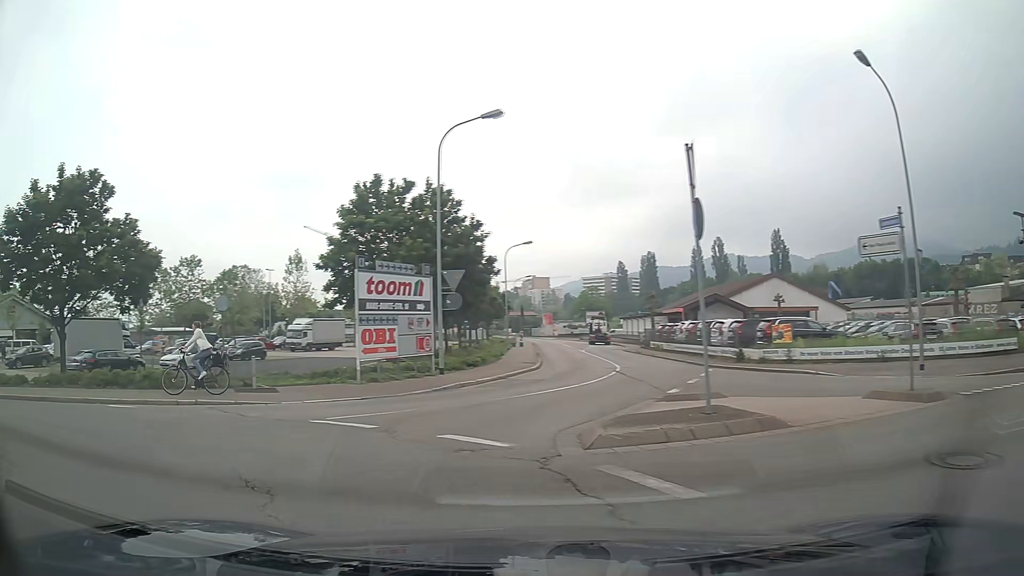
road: tertiary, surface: asphalt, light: Day
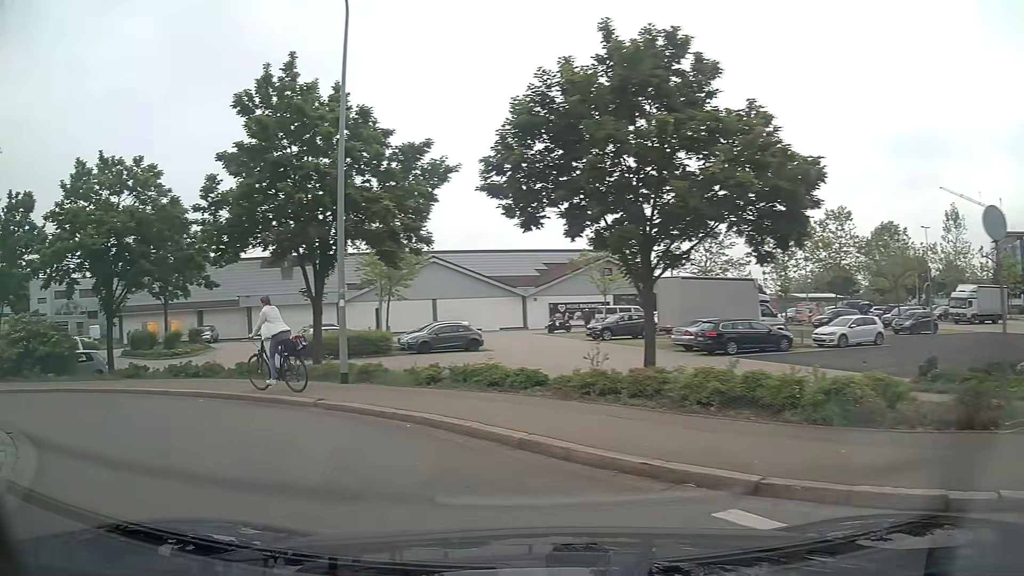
(-5.1, +9.8) m; -54°
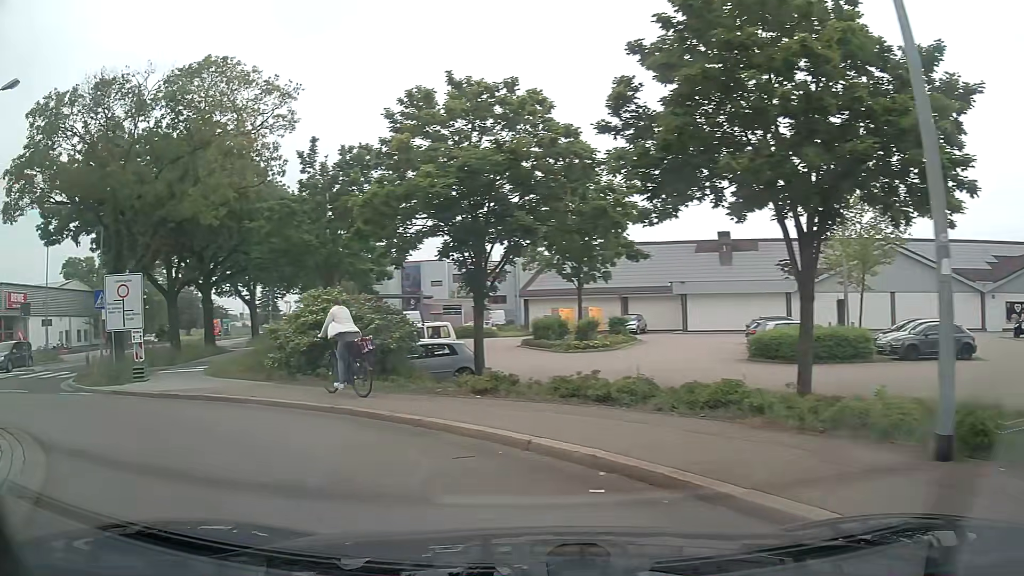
(-2.6, +7.6) m; -37°
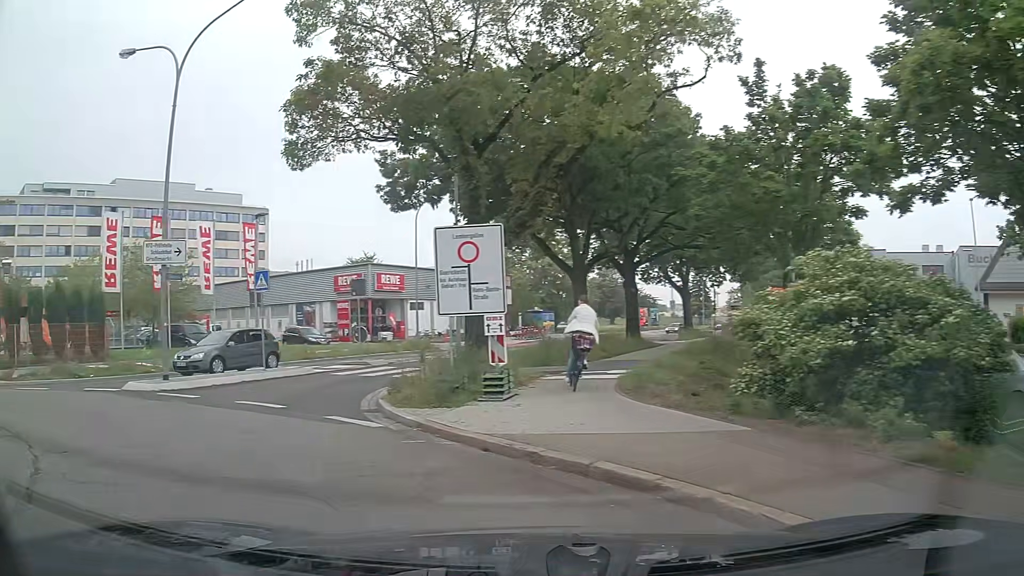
(-2.5, +7.8) m; -36°
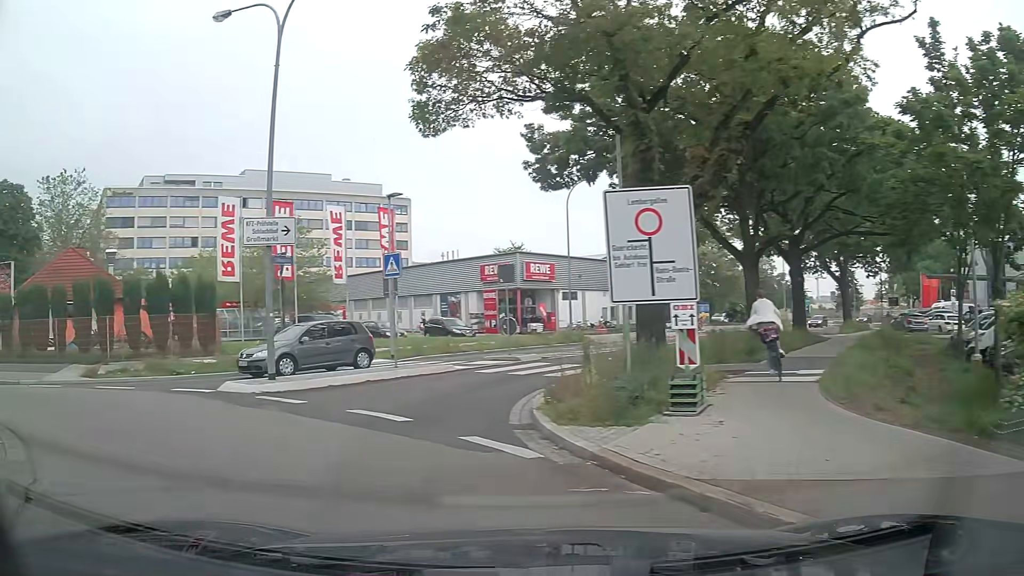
(-0.3, +2.7) m; -13°
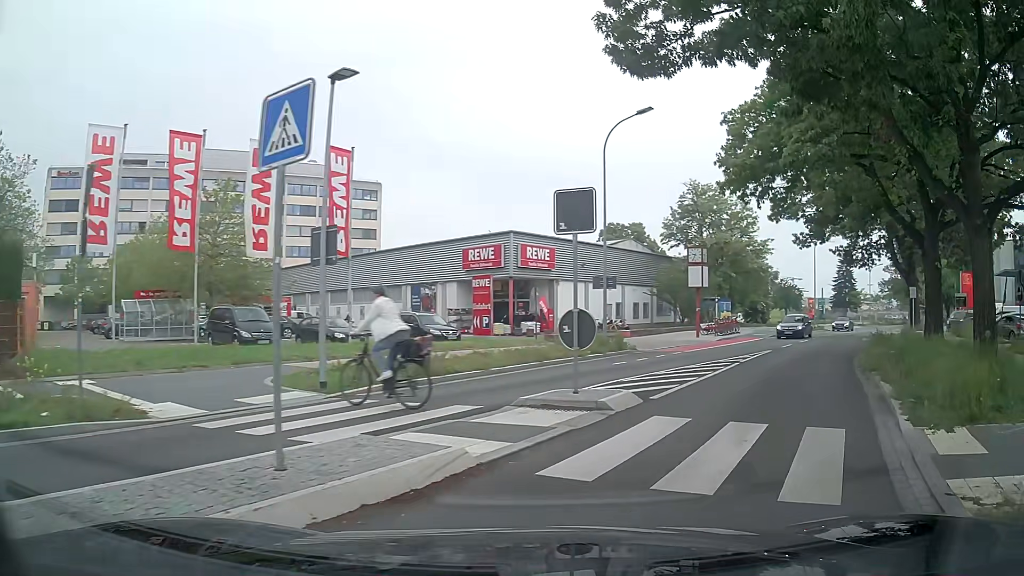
(-1.8, +12.4) m; +2°
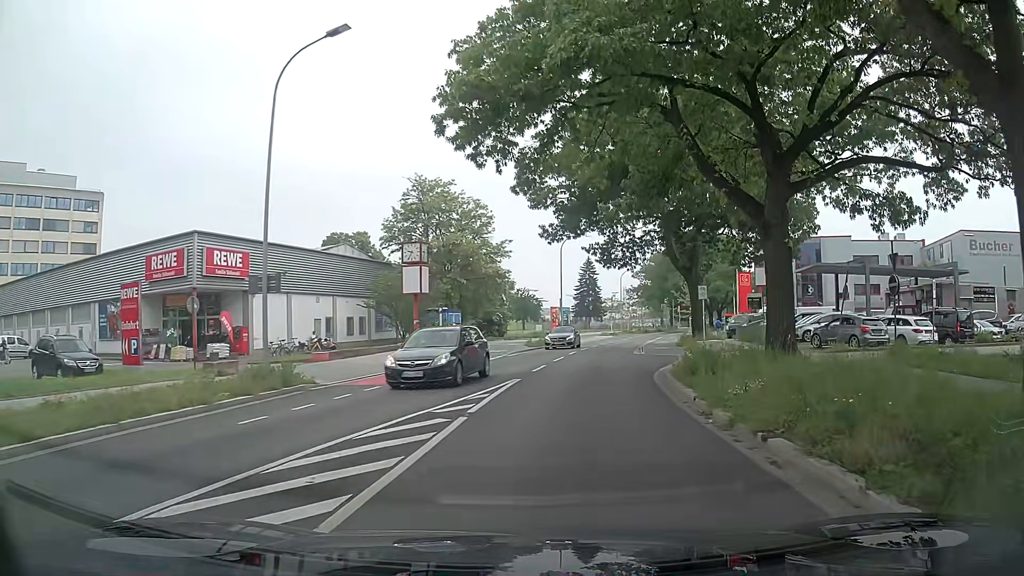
(+2.4, +8.9) m; +23°
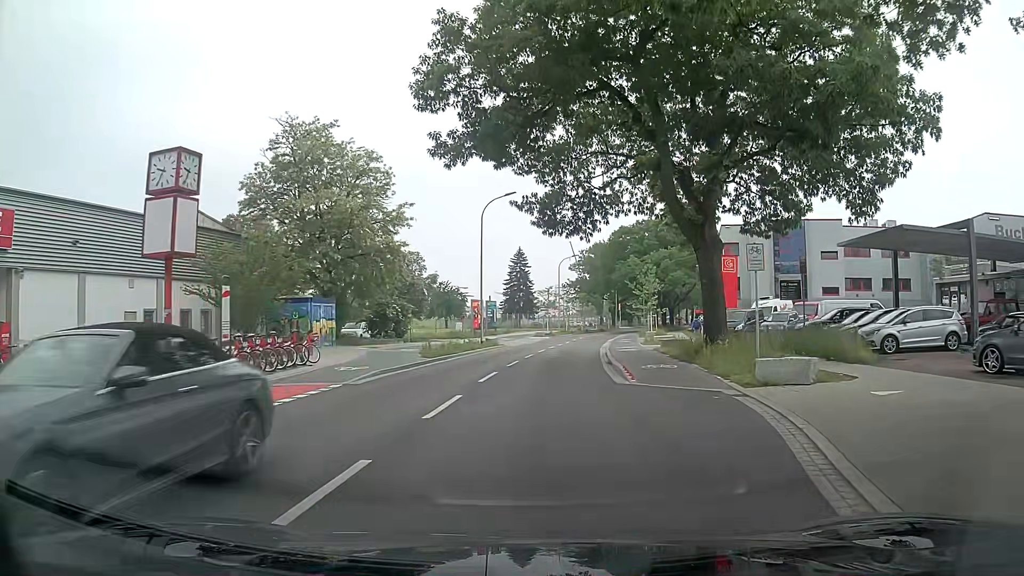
(+1.4, +17.3) m; +6°
(0, +10) (+1, +20) (+2, +30) (+3, +40) (+4, +50) (+6, +60) (+8, +69) (+10, +79) (+13, +89) (+15, +98) m
